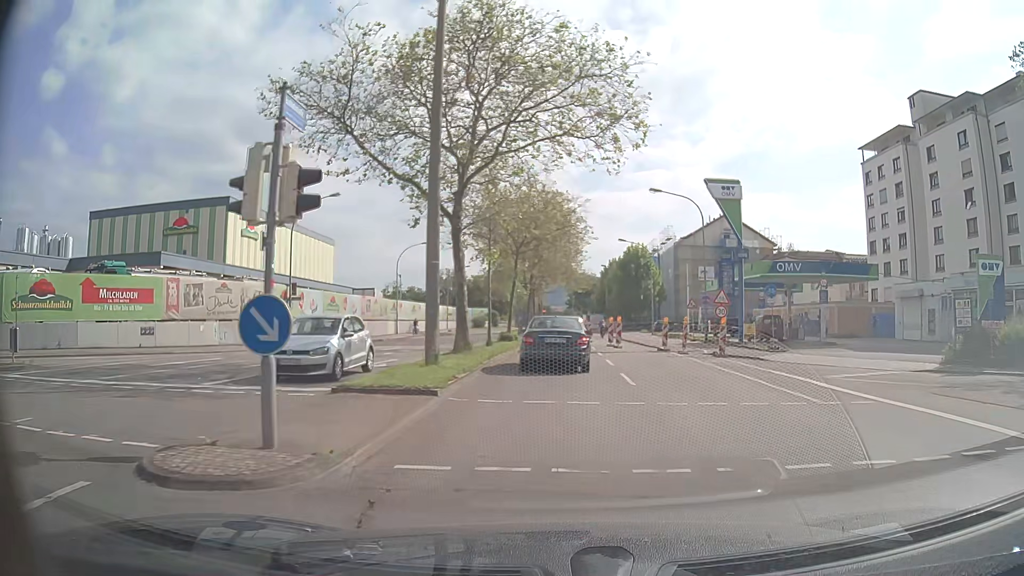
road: secondary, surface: asphalt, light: Day
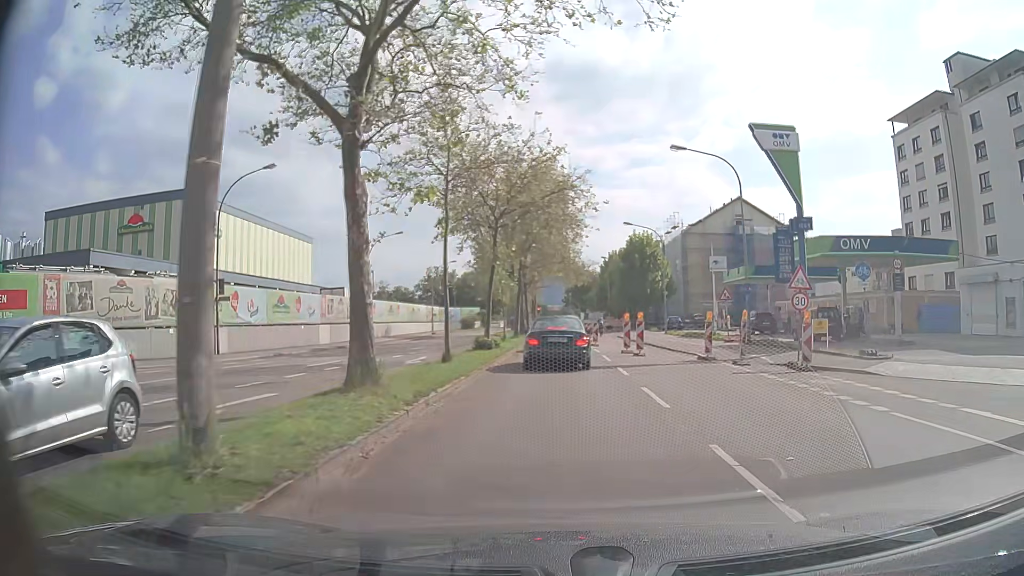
(+0.1, +10.1) m; +1°
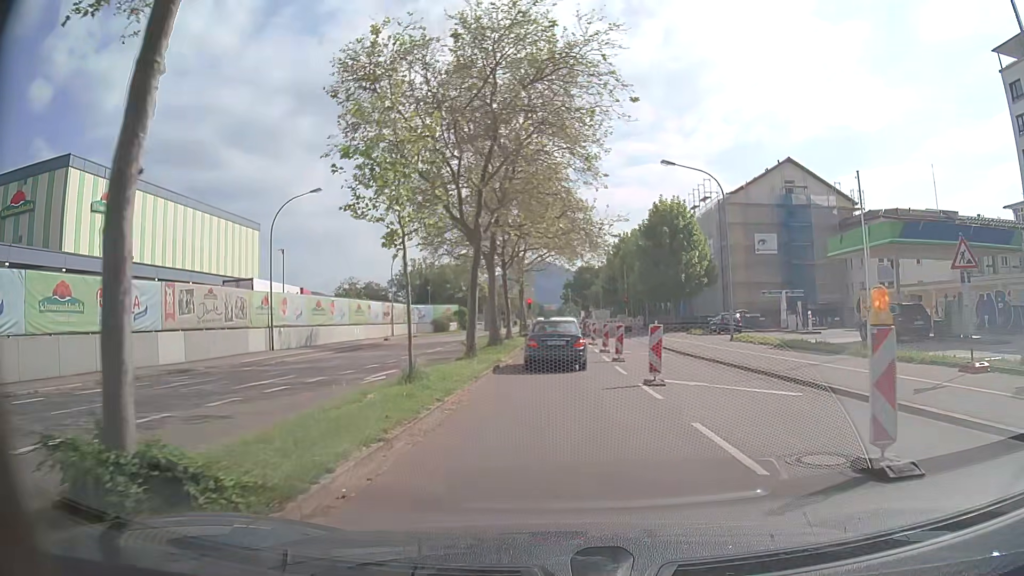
(-0.1, +22.3) m; 0°
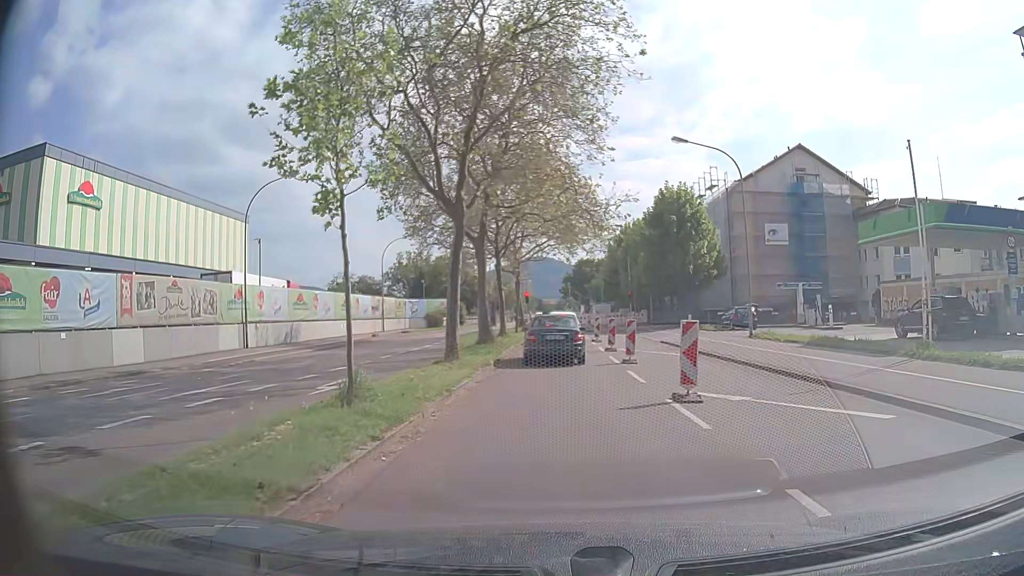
(0.0, +3.7) m; 0°
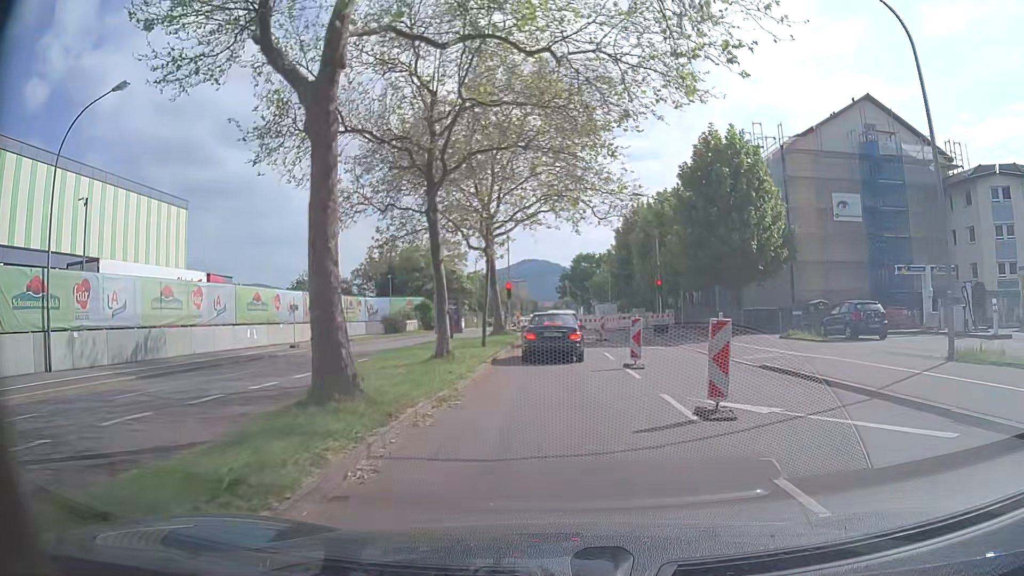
(+0.1, +17.8) m; +1°
